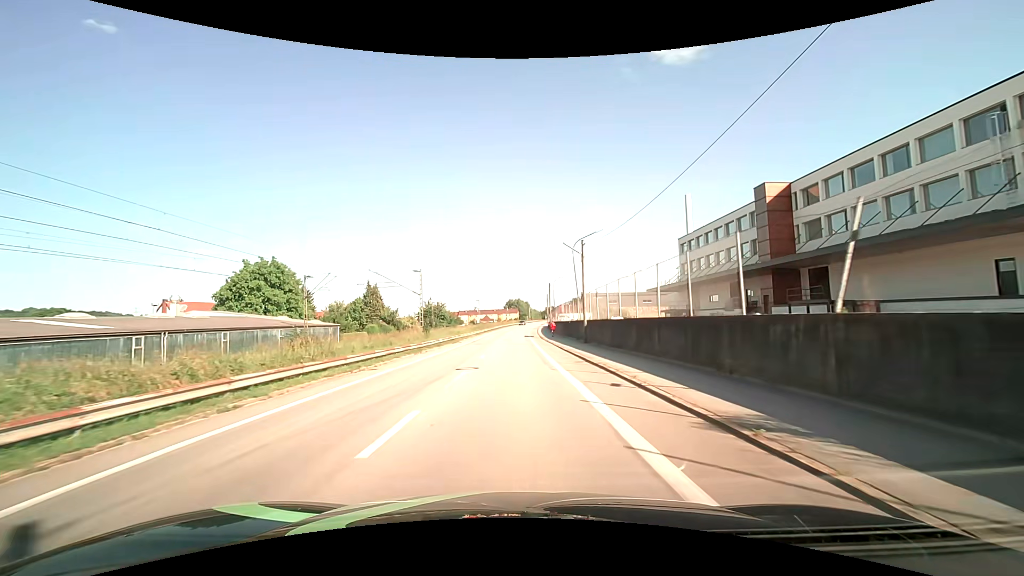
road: unclassified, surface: asphalt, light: Day
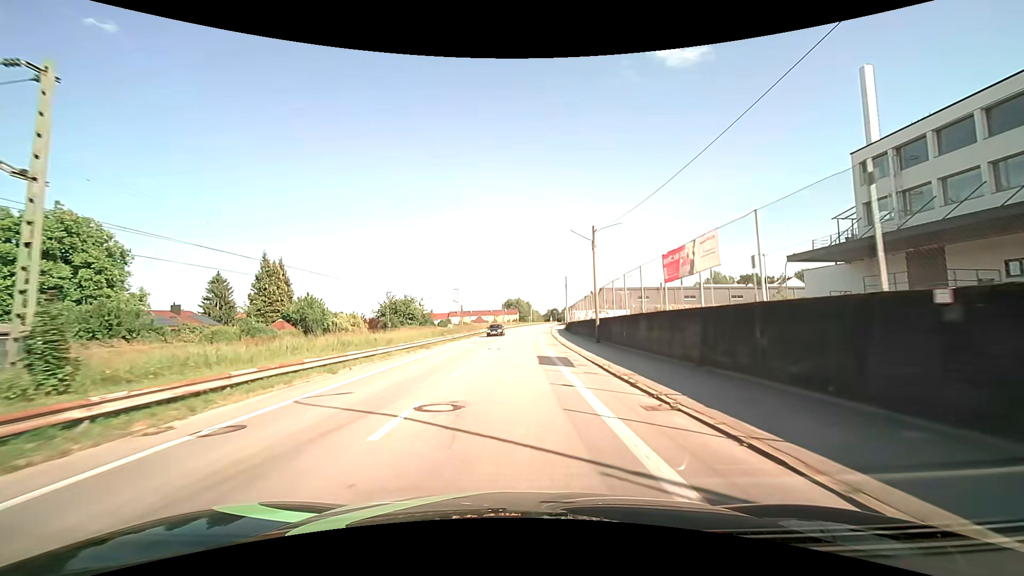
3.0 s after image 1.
(-0.1, +43.9) m; 0°
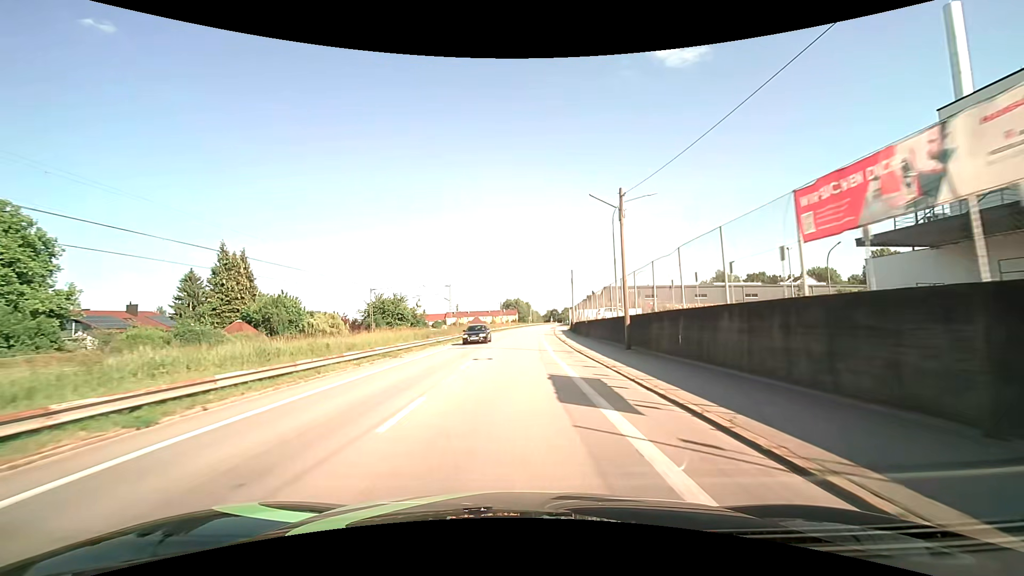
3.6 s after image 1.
(0.0, +8.7) m; 0°
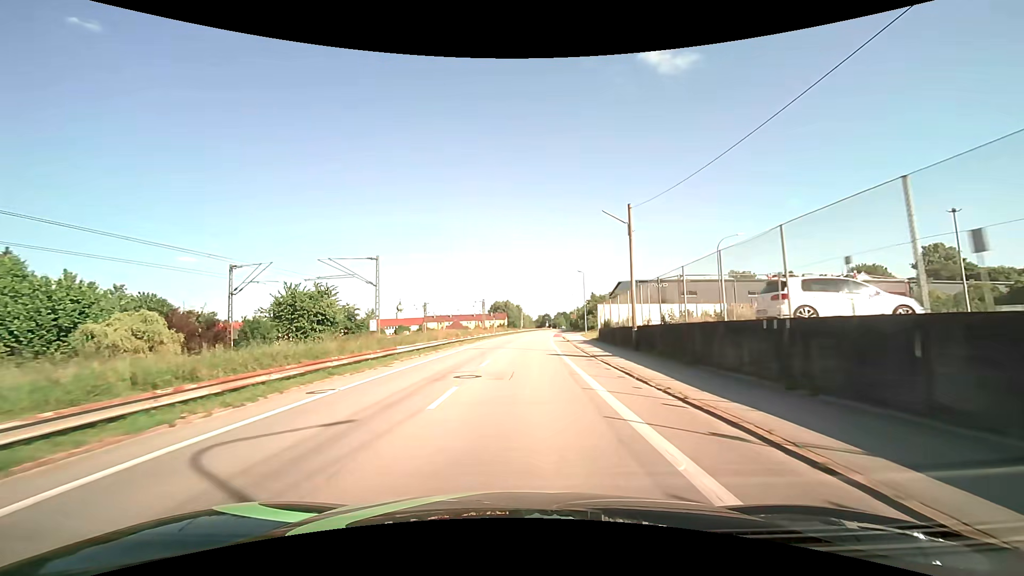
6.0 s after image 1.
(+0.4, +34.3) m; +1°
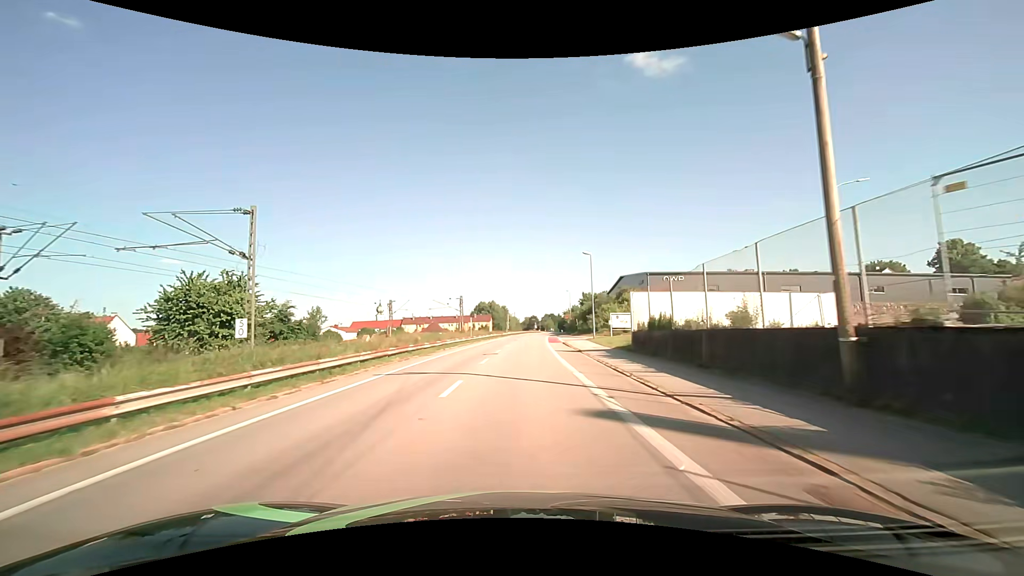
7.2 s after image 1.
(+0.3, +16.8) m; +2°
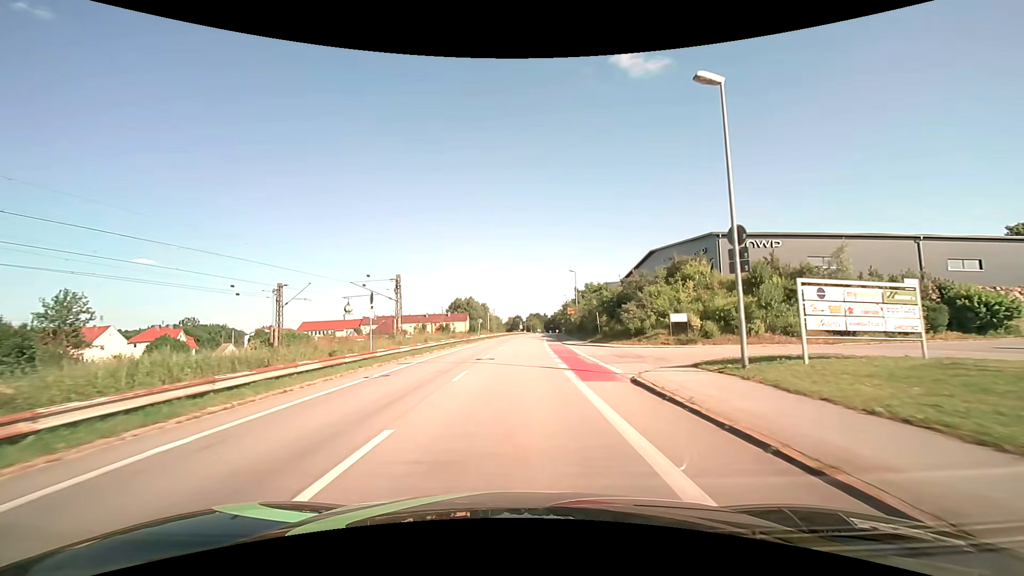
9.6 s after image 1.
(+0.9, +33.1) m; +2°
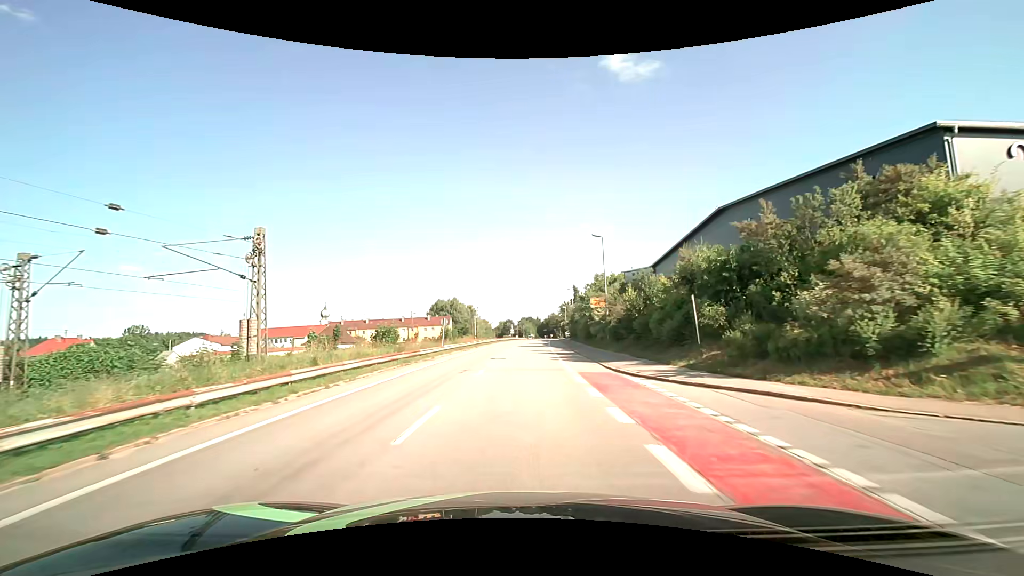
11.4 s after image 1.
(+0.1, +24.8) m; +1°
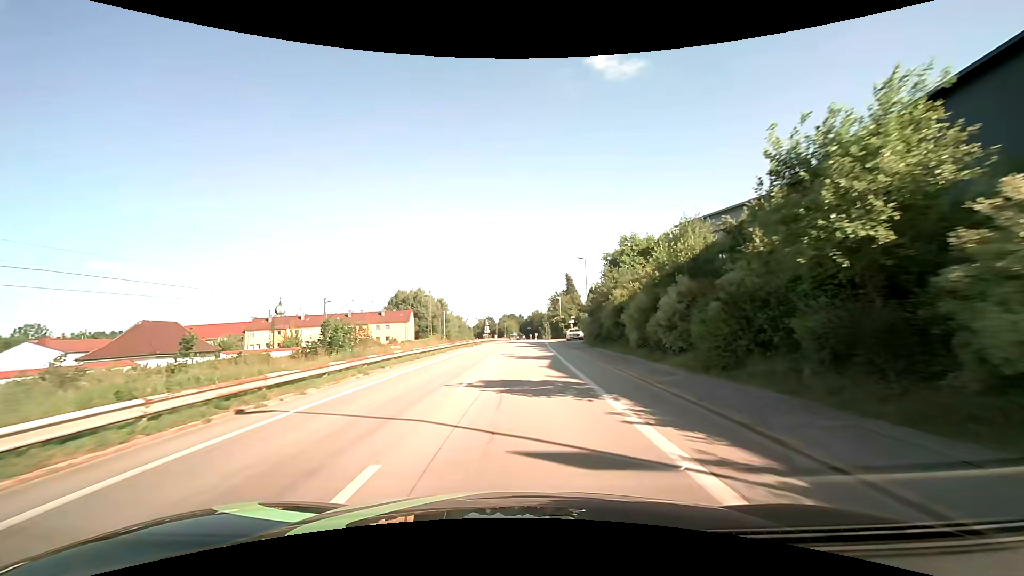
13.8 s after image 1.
(+0.6, +33.5) m; +2°
(0, +10) (0, +20) (0, +30) (+1, +40) (+1, +50) (+1, +60) (+2, +70) (+2, +80) (+3, +90) (+3, +100) m
